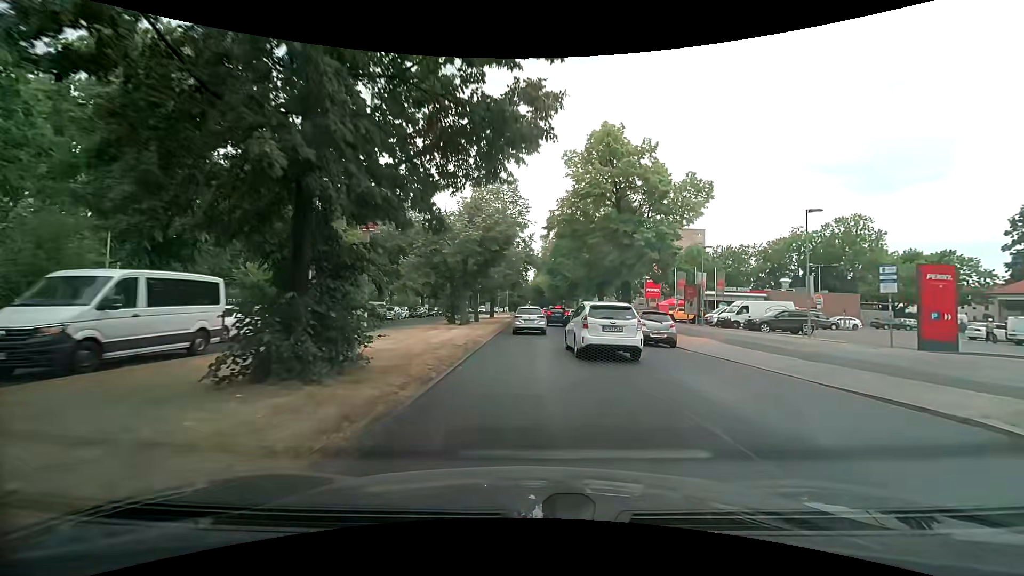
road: primary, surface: asphalt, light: Day
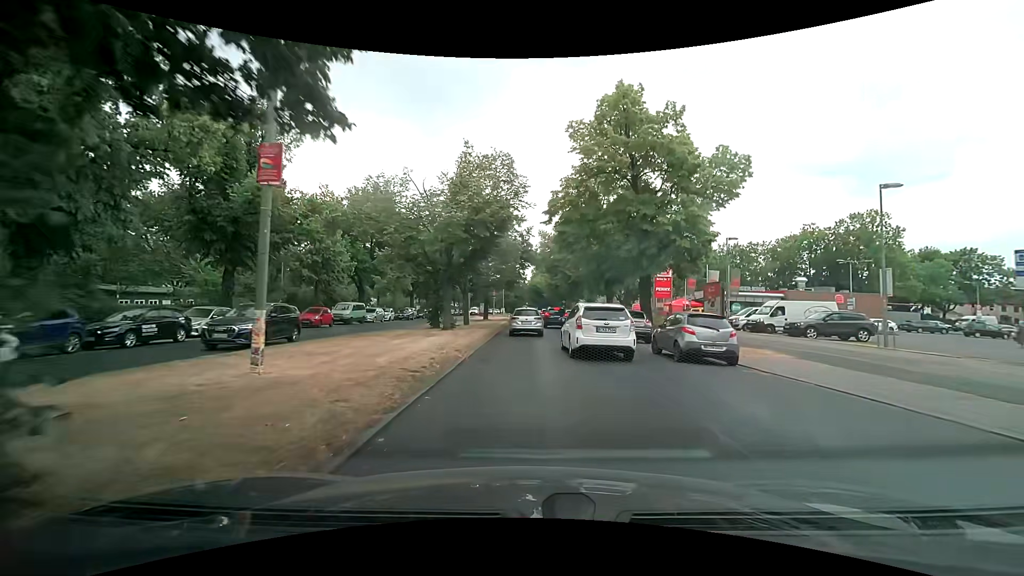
(0.0, +6.0) m; 0°
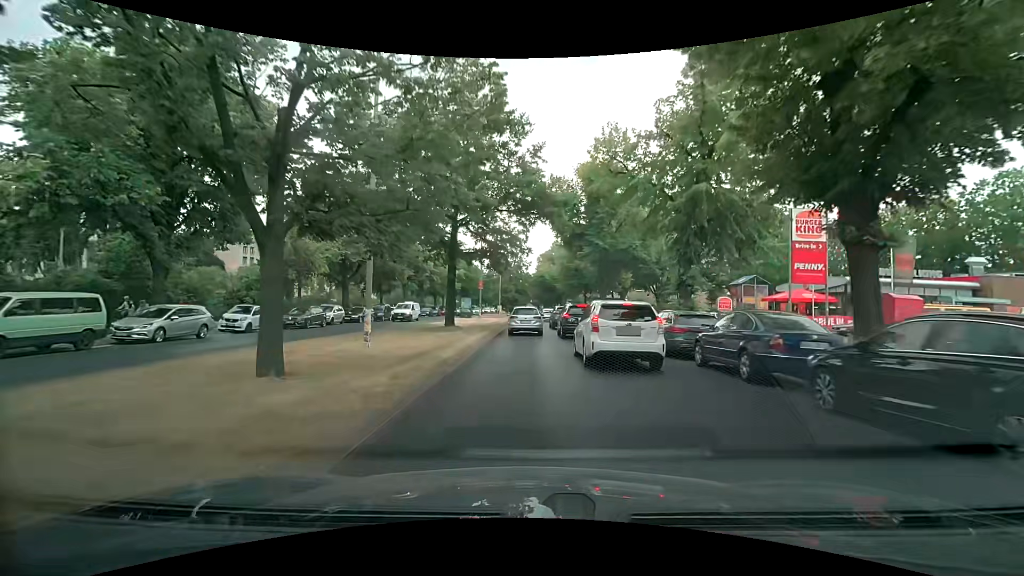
(+0.1, +29.9) m; 0°
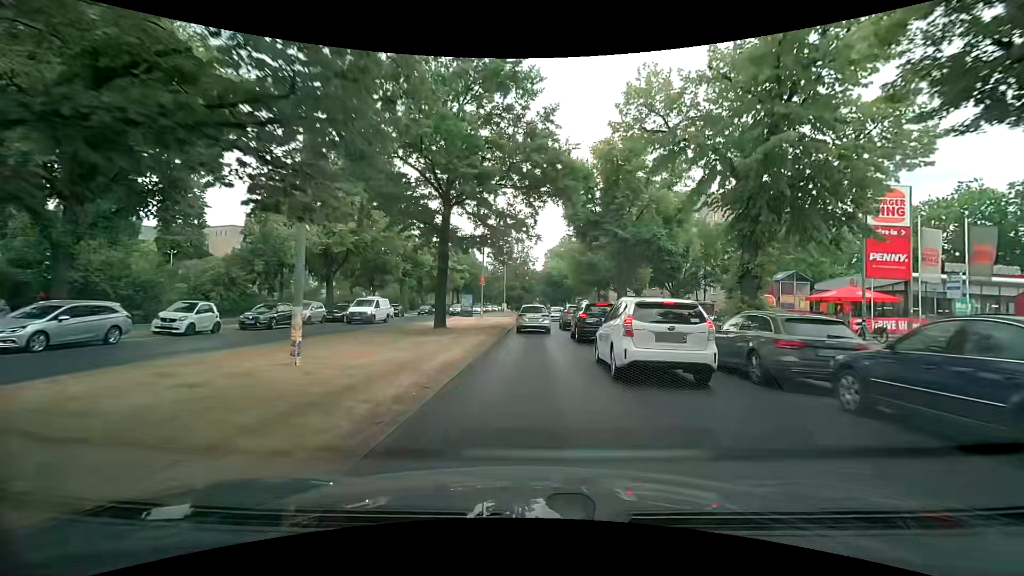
(-0.1, +5.5) m; -1°
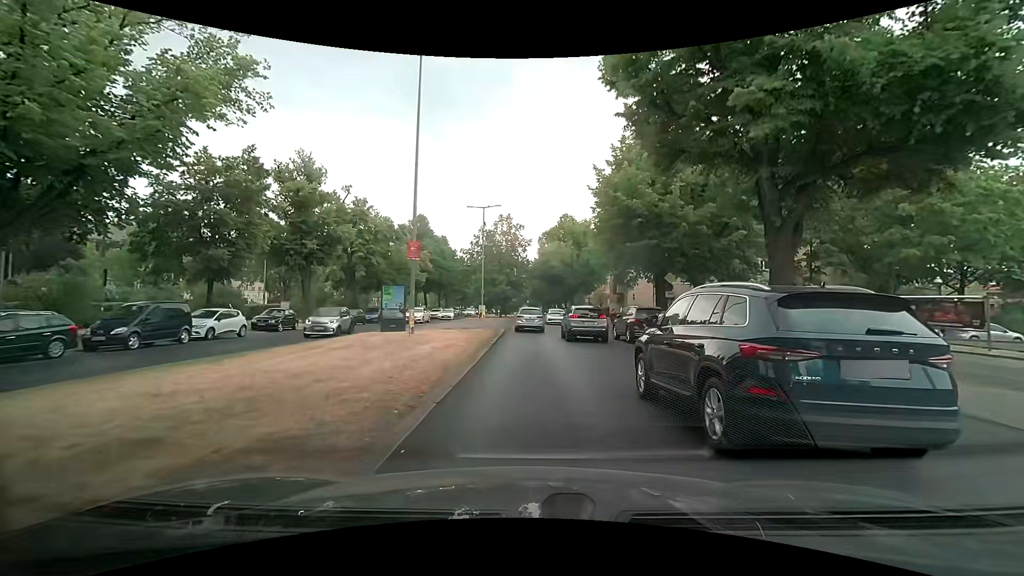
(+0.3, +26.6) m; +1°
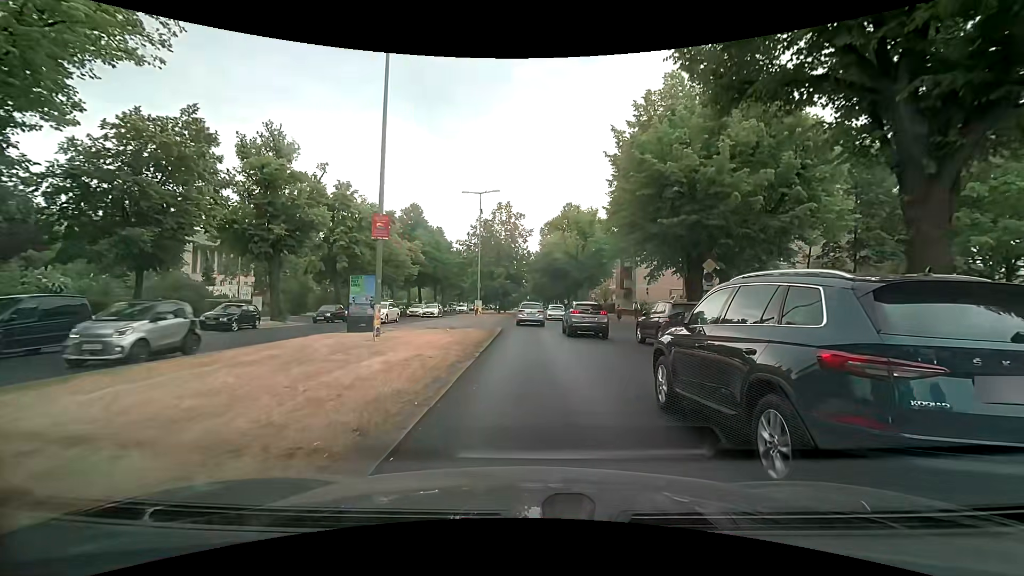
(0.0, +5.0) m; +1°
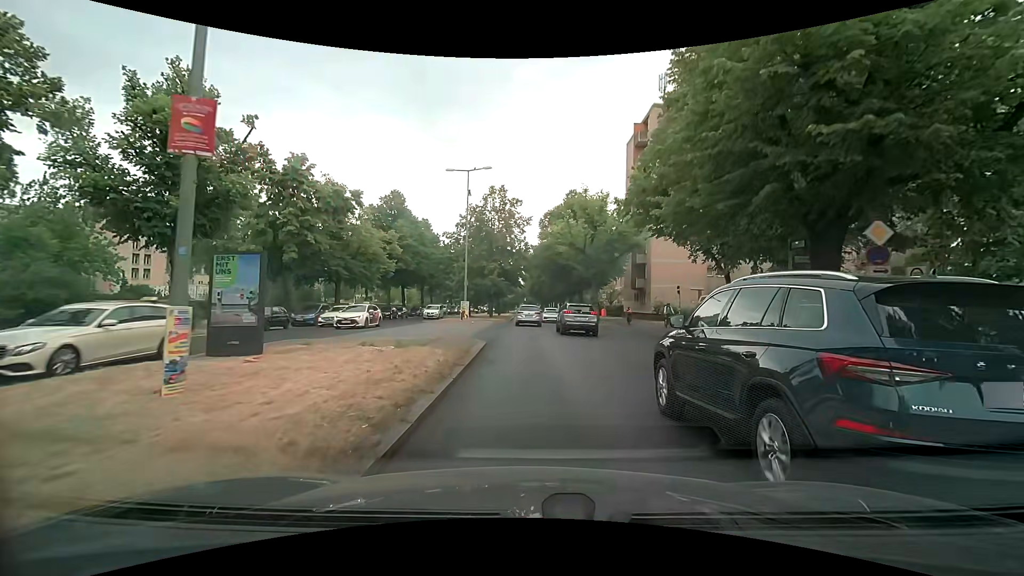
(-0.1, +9.3) m; 0°
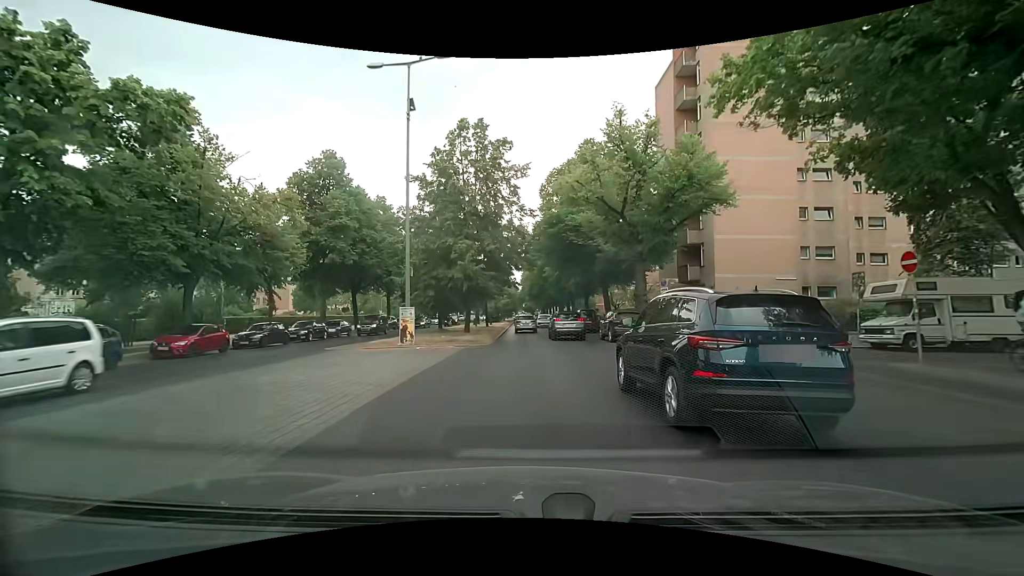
(+0.1, +20.6) m; 0°
(0, +10) (0, +20) (0, +30) (0, +40) (0, +50) (0, +60) (0, +70) (0, +80) (0, +90) (0, +100) m
